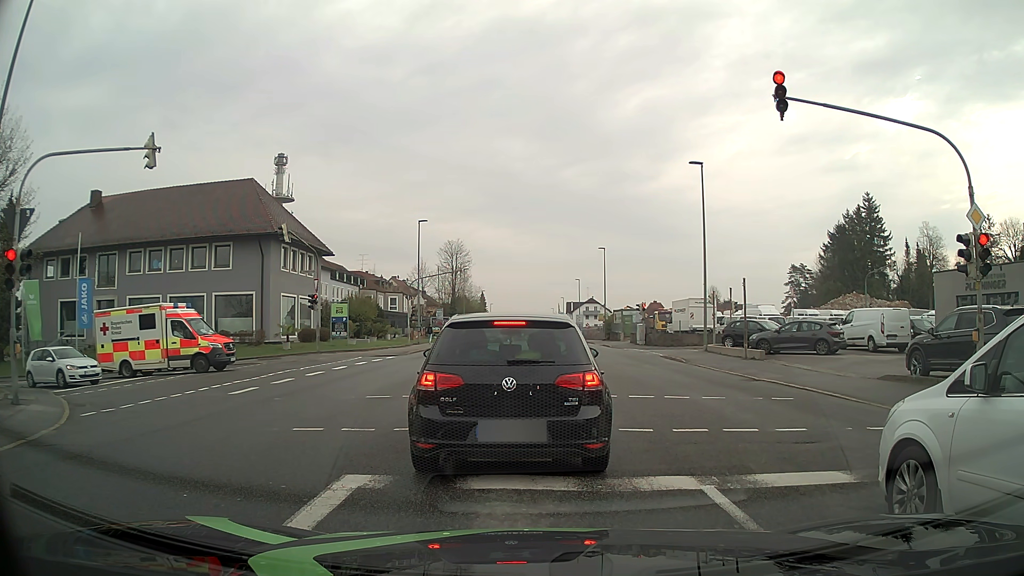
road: tertiary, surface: asphalt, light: Day
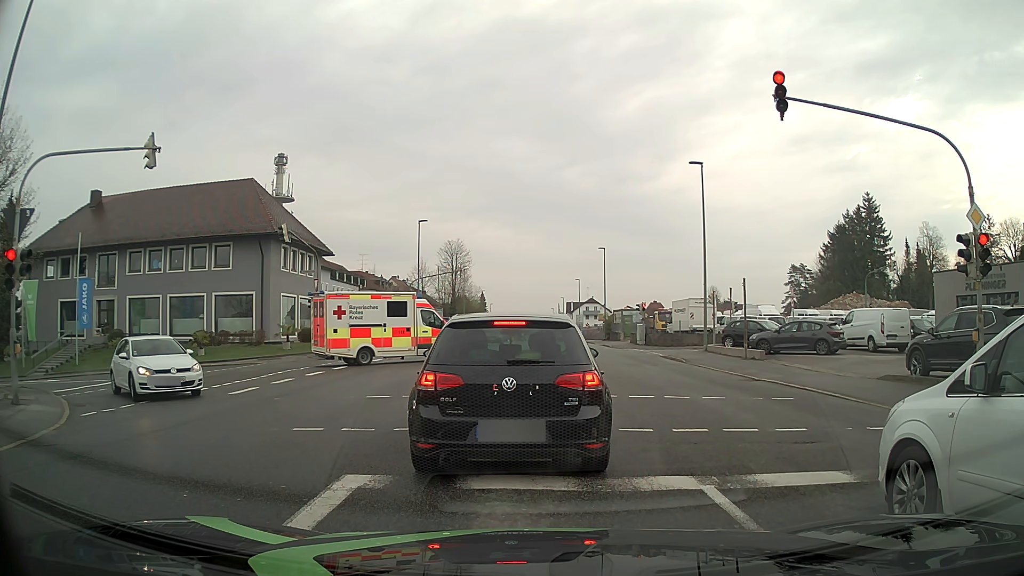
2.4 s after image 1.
(0.0, 0.0) m; 0°
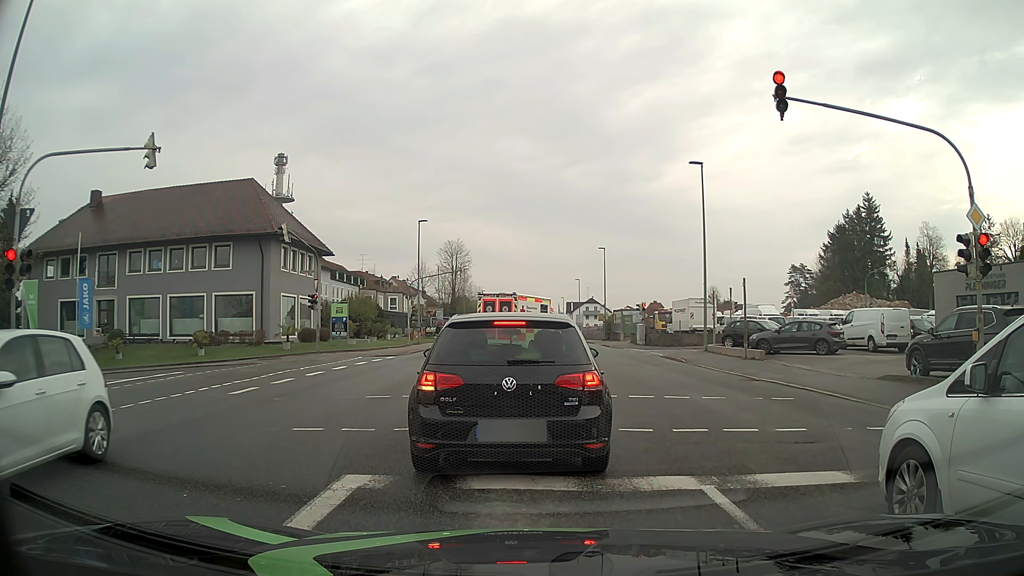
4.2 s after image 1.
(0.0, 0.0) m; 0°
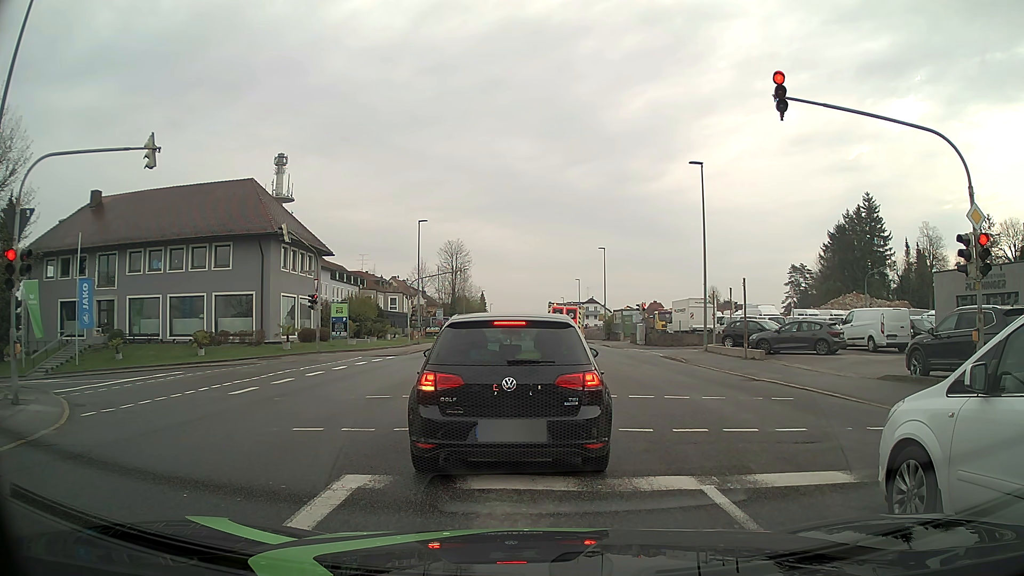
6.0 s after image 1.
(0.0, 0.0) m; 0°
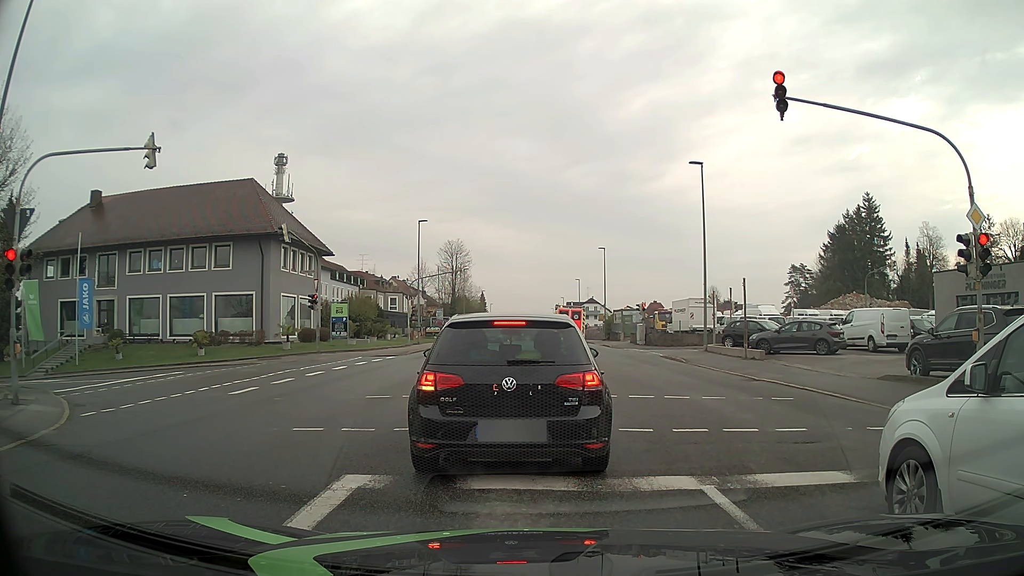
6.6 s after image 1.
(0.0, 0.0) m; 0°
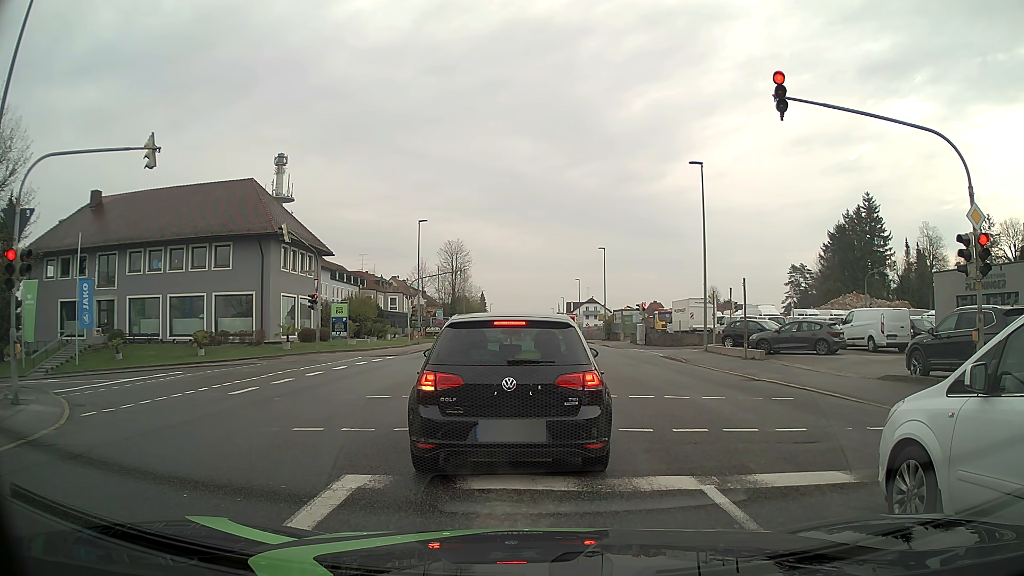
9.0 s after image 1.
(0.0, 0.0) m; 0°
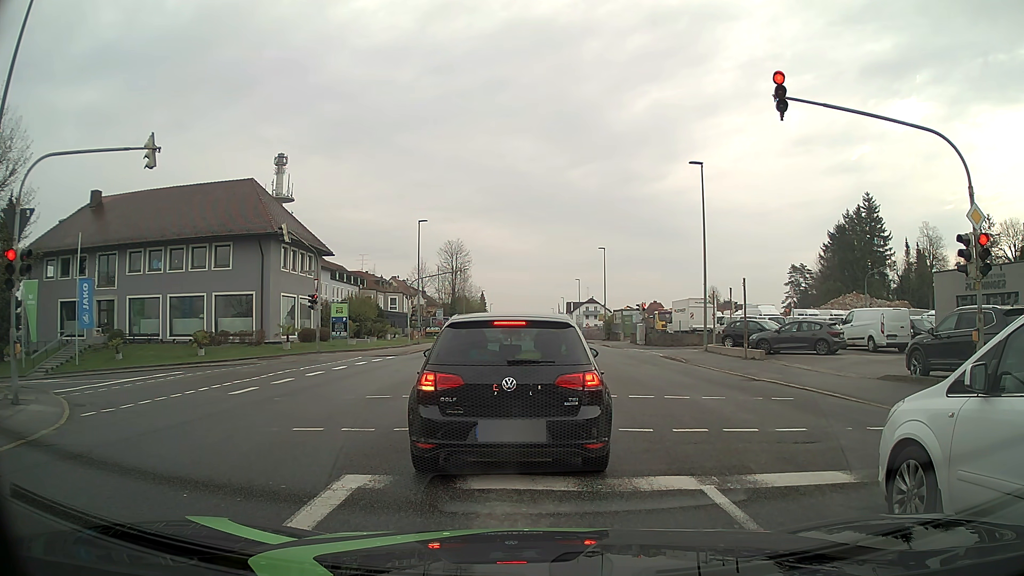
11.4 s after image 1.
(0.0, 0.0) m; 0°
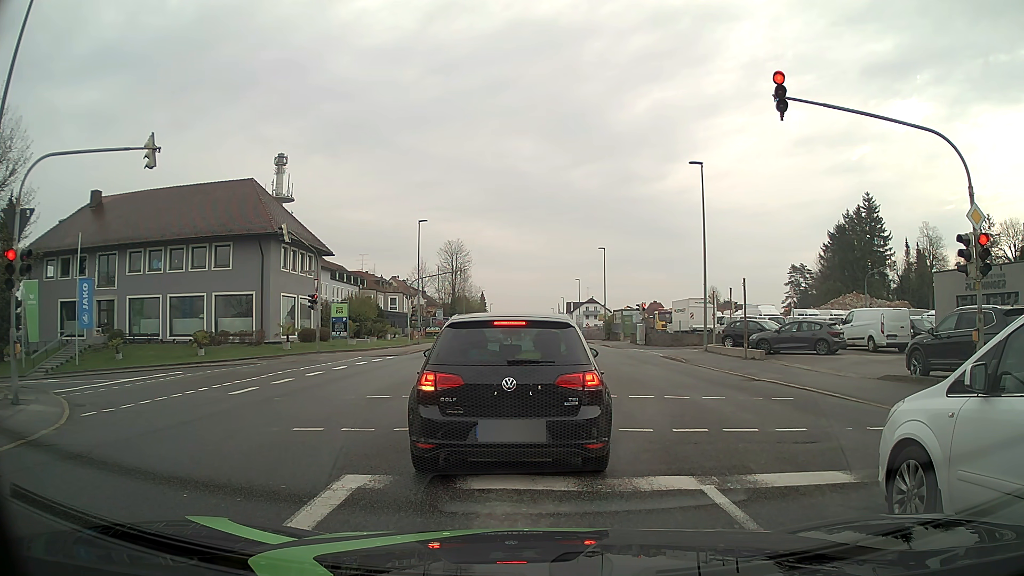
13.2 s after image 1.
(0.0, 0.0) m; 0°
